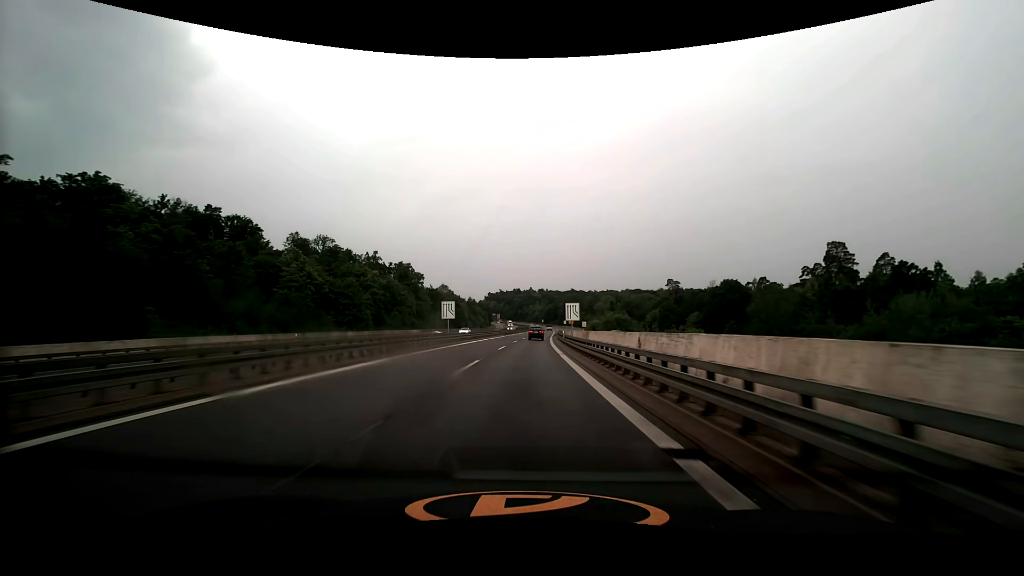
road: trunk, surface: asphalt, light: Day
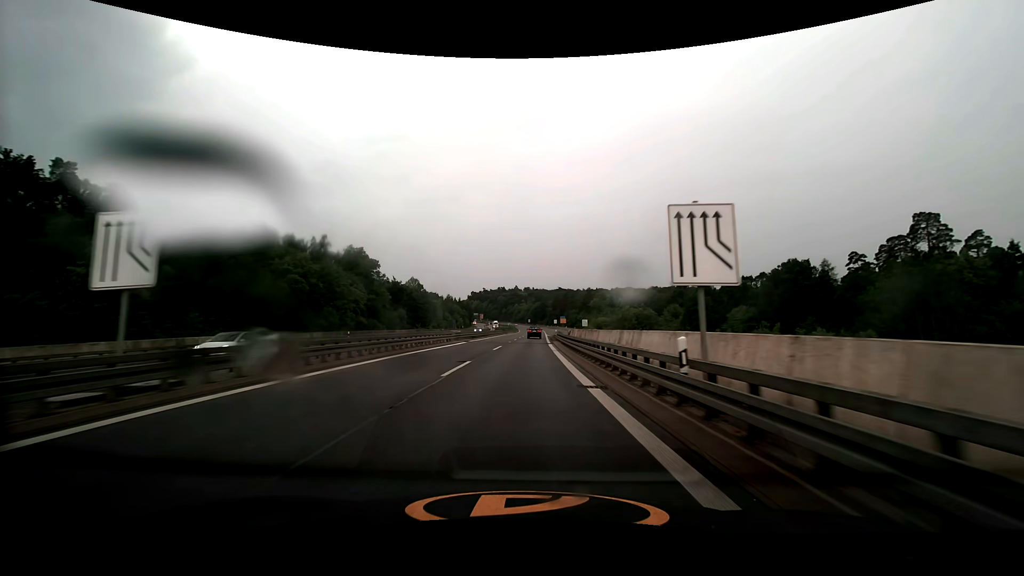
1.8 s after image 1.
(+0.6, +36.9) m; +2°
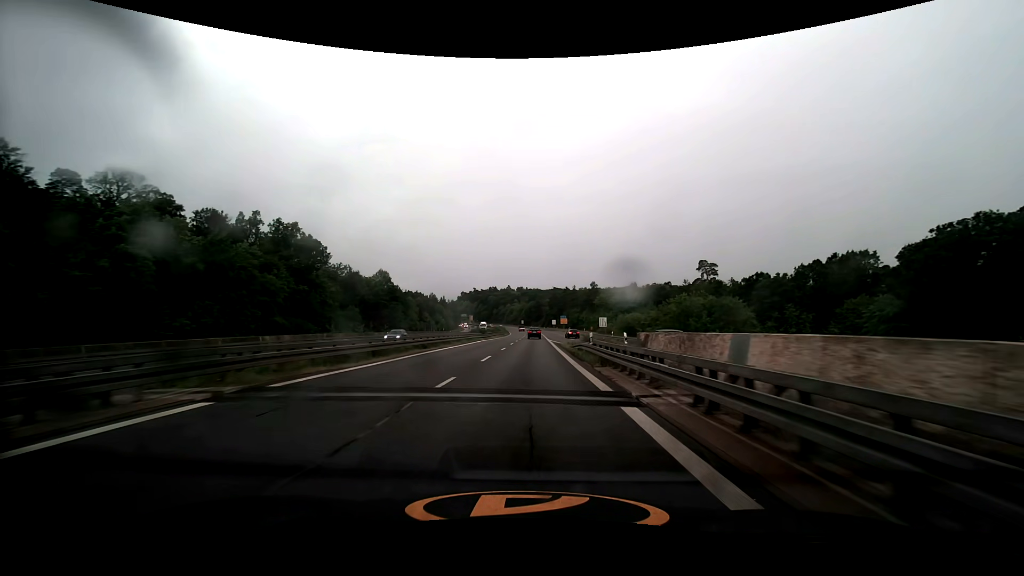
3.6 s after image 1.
(+0.2, +36.9) m; +1°
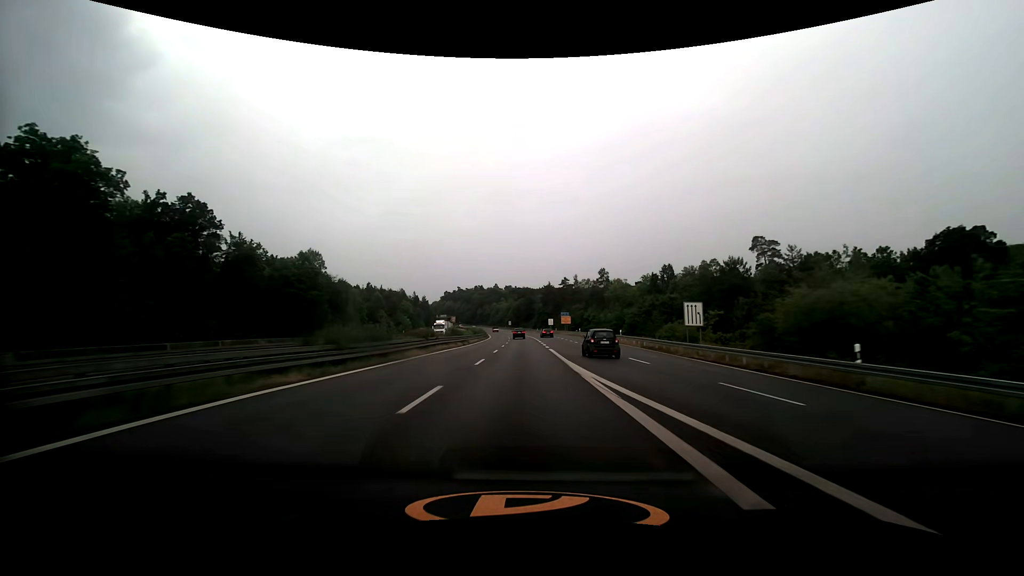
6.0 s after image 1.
(+0.6, +49.2) m; +1°
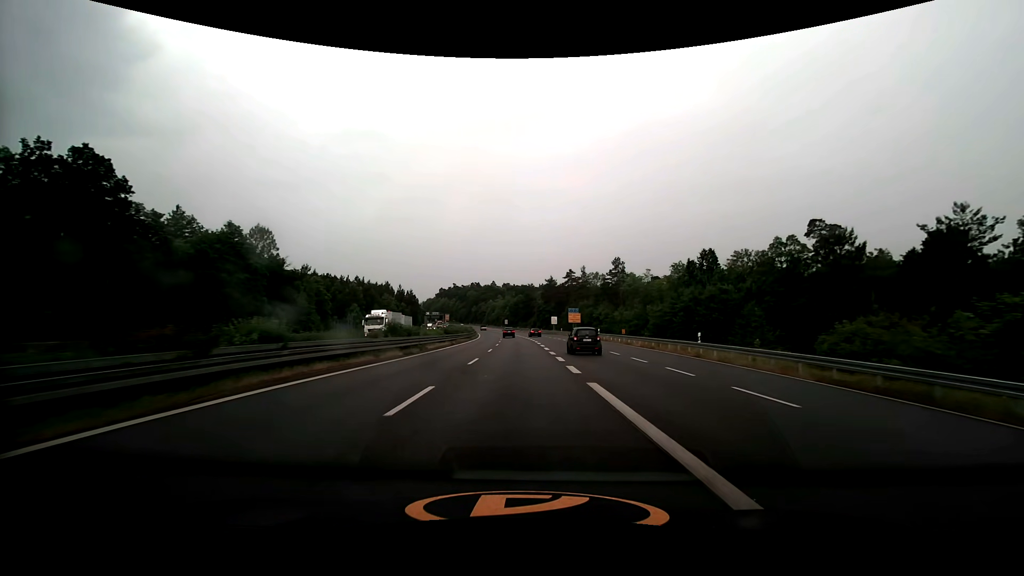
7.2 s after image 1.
(0.0, +24.6) m; 0°
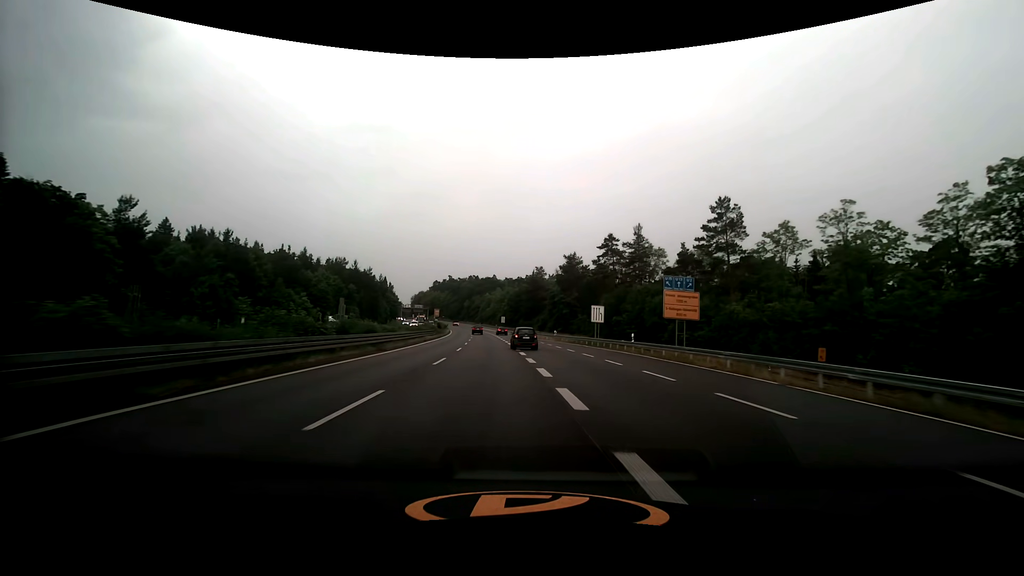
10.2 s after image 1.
(-0.4, +61.5) m; 0°
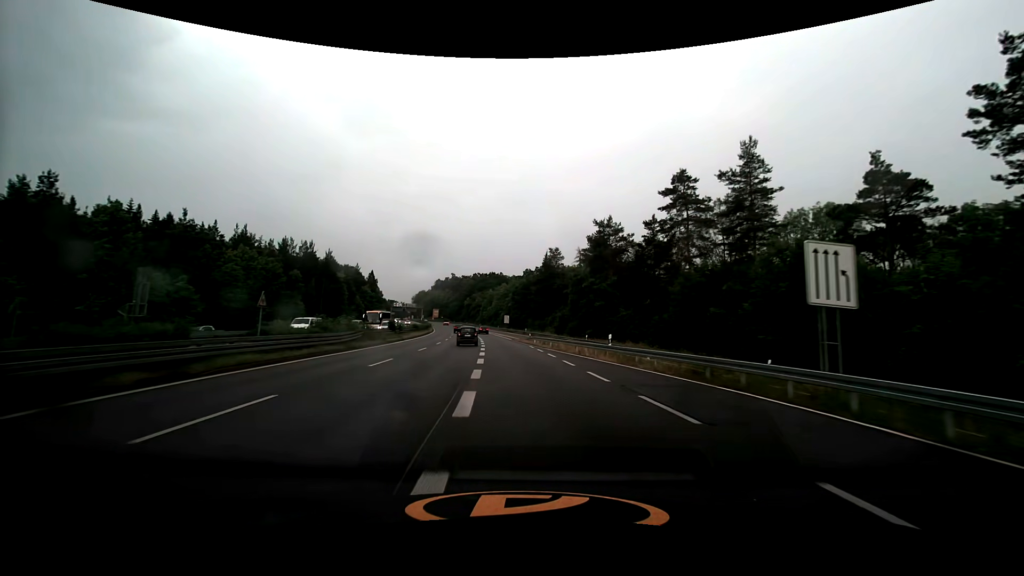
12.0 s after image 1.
(-0.1, +36.9) m; -1°
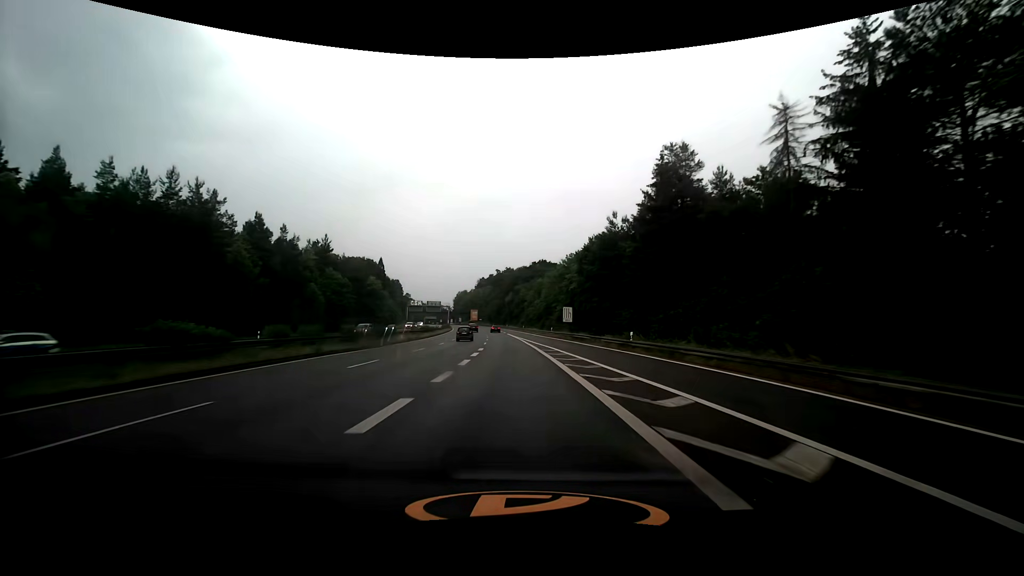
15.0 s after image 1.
(-3.2, +61.4) m; -6°
(0, +10) (0, +20) (-1, +30) (-1, +40) (-2, +50) (-2, +60) (-3, +70) (-4, +80) (-5, +90) (-6, +100) m
